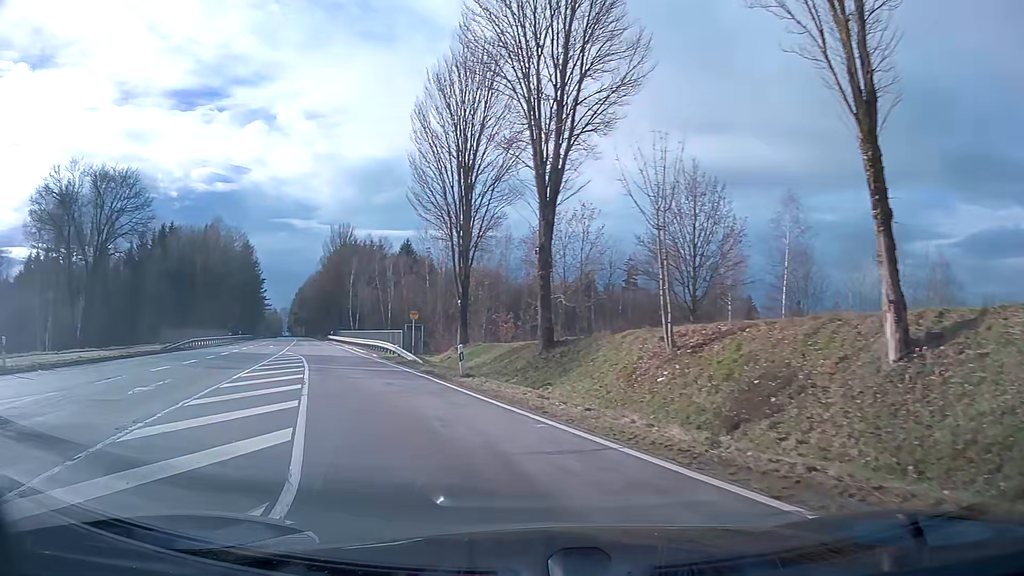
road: tertiary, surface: asphalt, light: Day
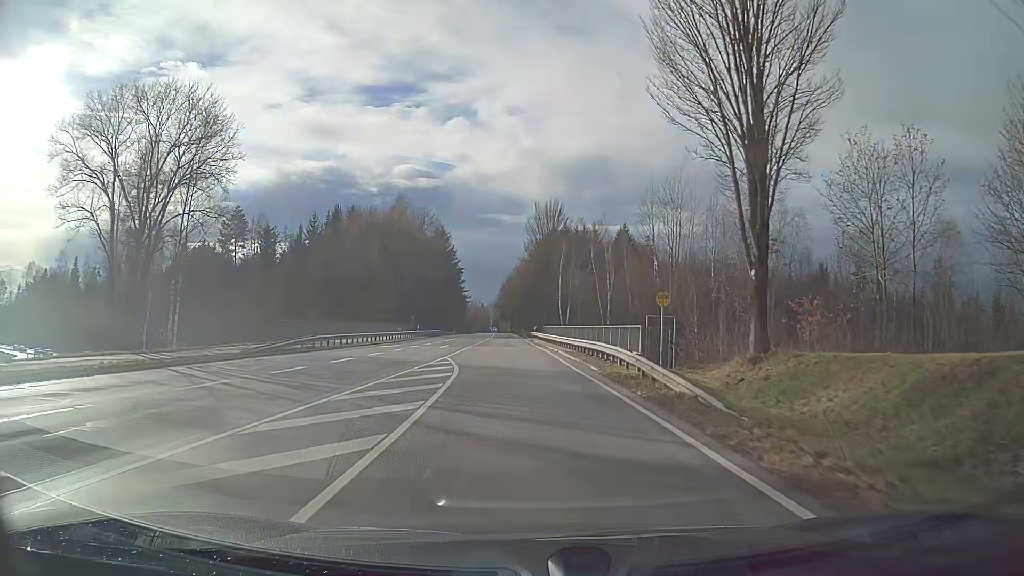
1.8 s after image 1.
(-3.1, +17.1) m; -15°
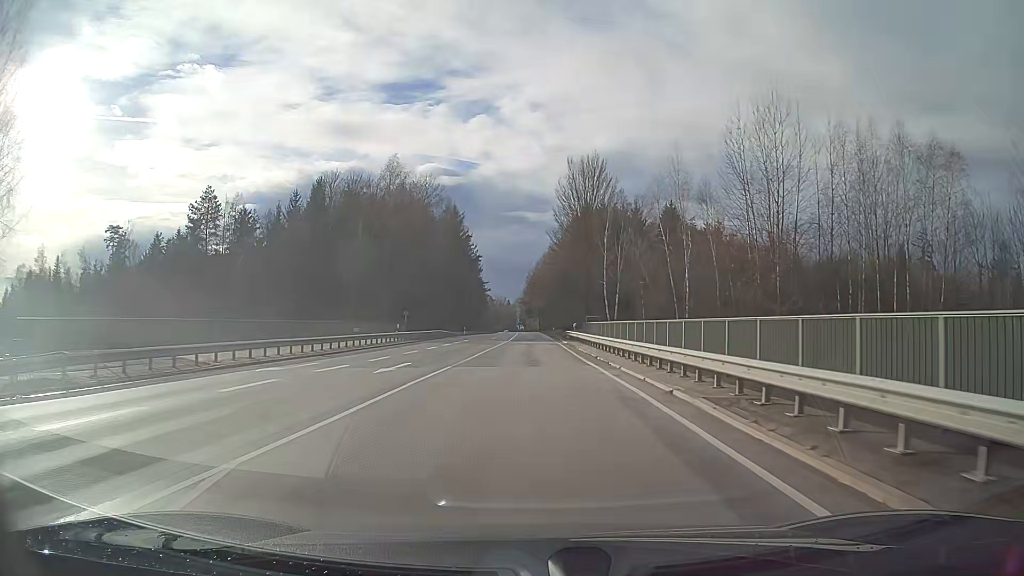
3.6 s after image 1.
(-0.6, +24.3) m; -2°
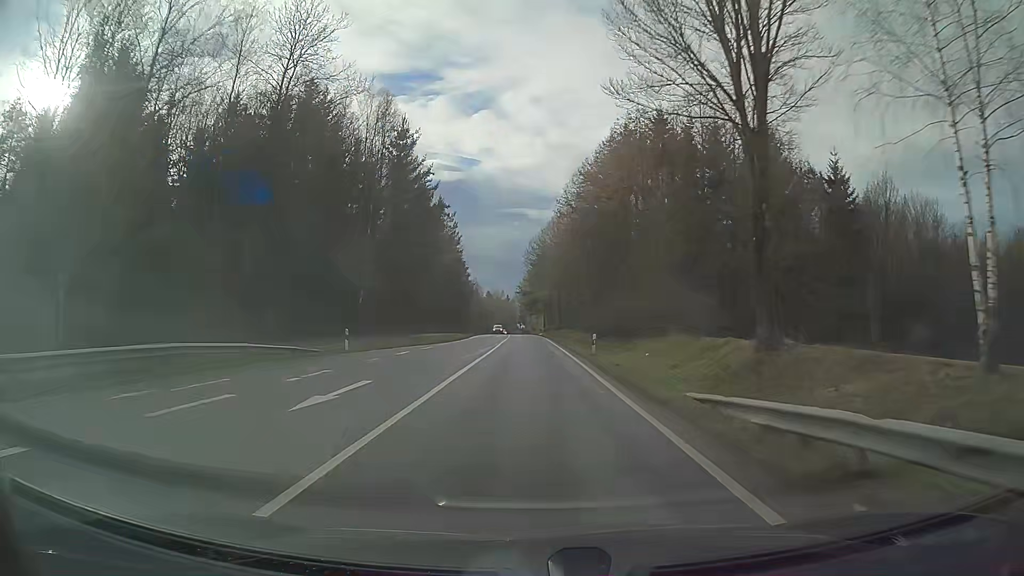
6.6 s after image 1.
(+0.2, +53.2) m; 0°
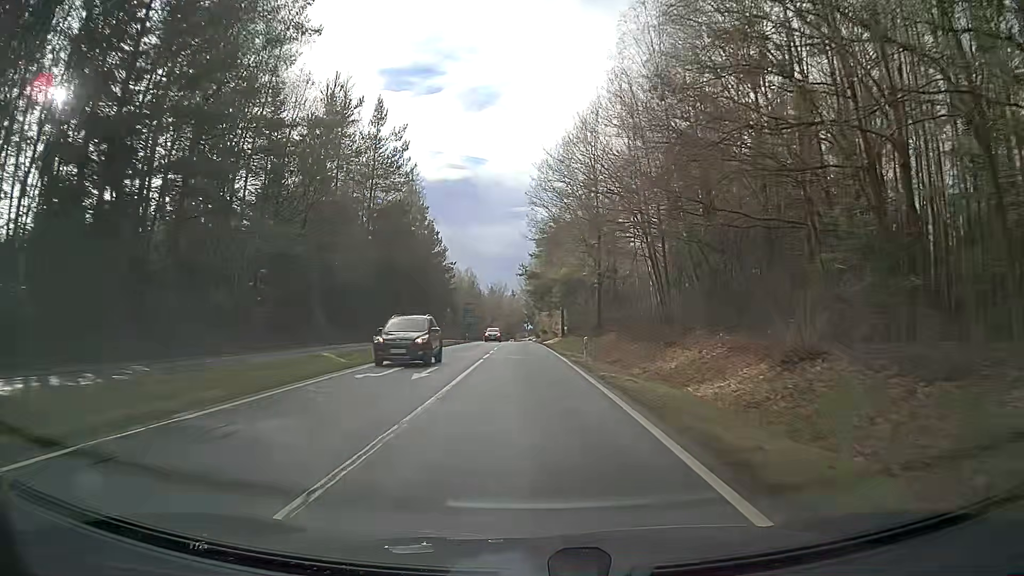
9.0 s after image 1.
(-0.5, +50.4) m; -1°
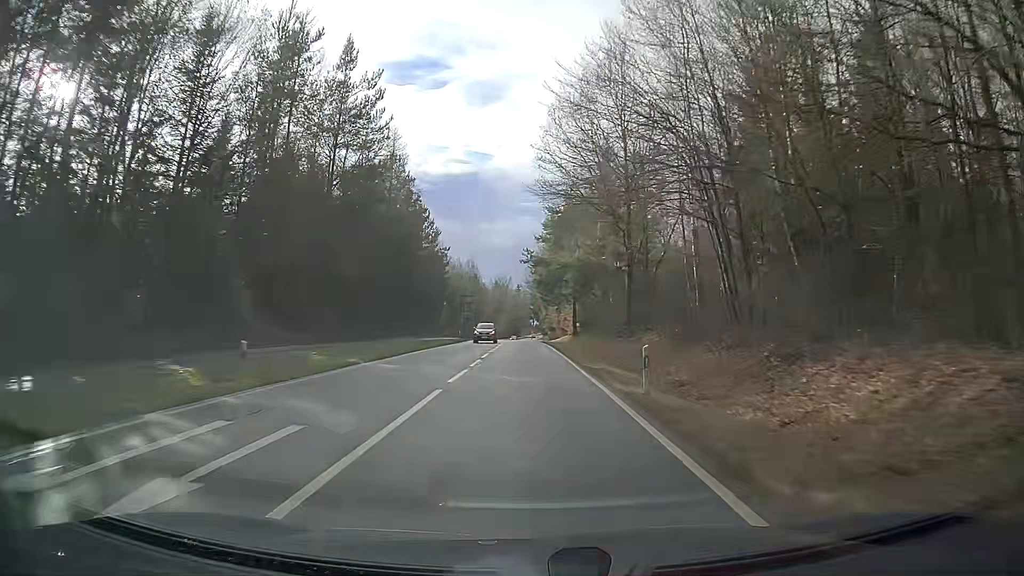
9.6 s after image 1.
(0.0, +13.3) m; 0°
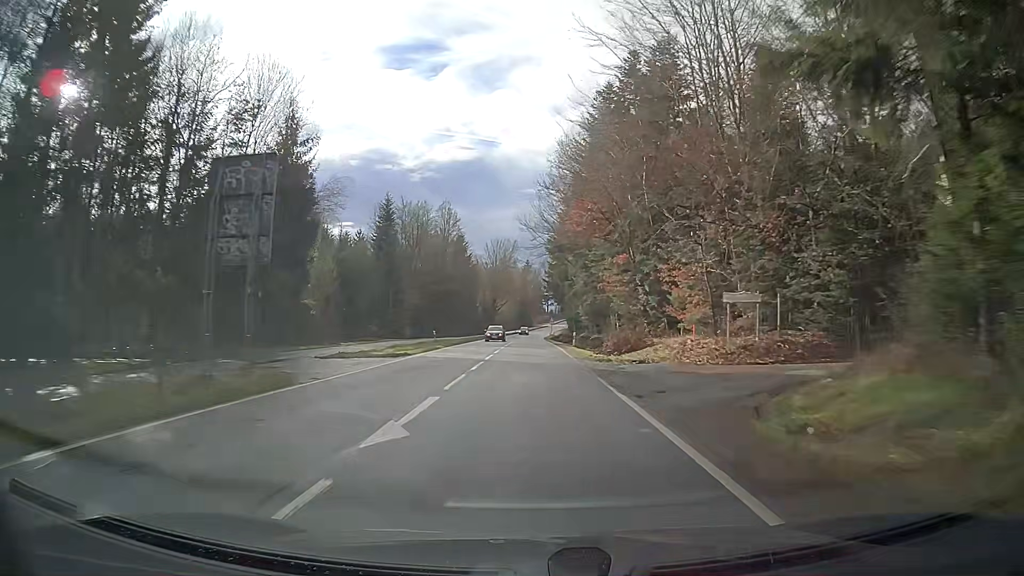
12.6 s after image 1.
(-1.5, +68.3) m; -1°
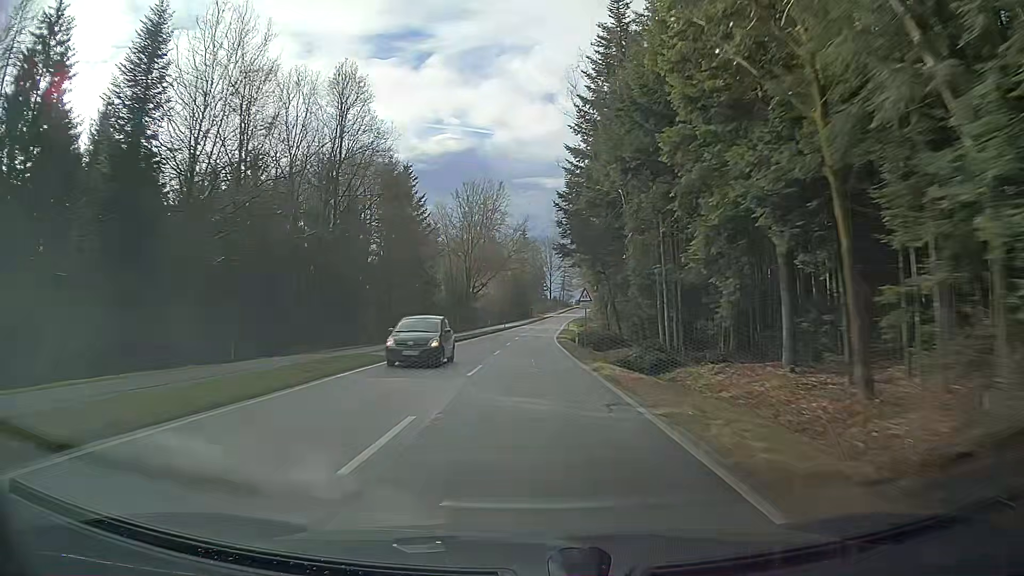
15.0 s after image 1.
(-0.2, +56.2) m; 0°
(0, +10) (0, +20) (0, +30) (0, +40) (0, +50) (+1, +60) (+1, +70) (+2, +80) (+2, +90) (+3, +100) m
